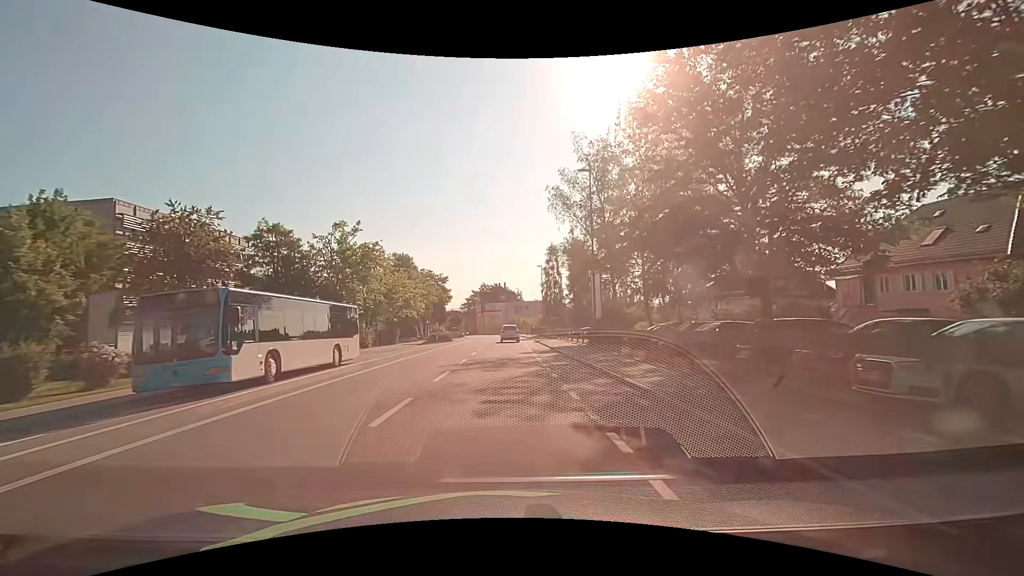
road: tertiary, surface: asphalt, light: Day
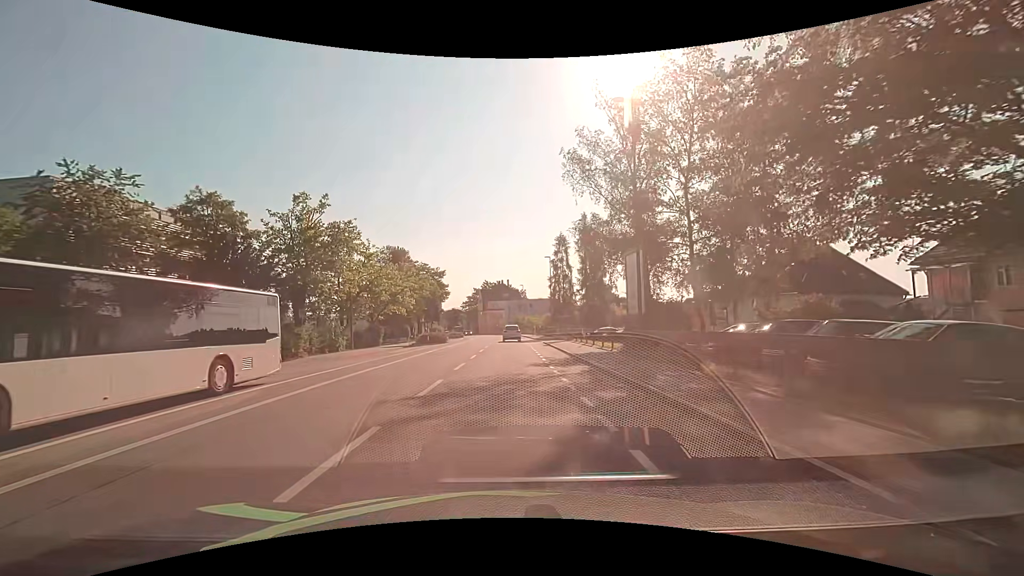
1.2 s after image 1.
(0.0, +9.0) m; 0°
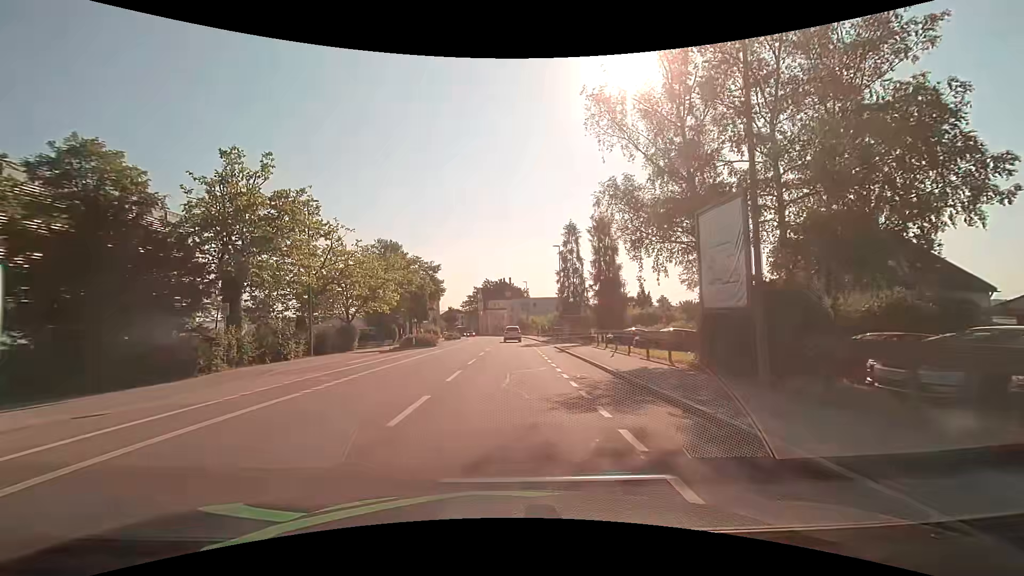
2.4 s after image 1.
(0.0, +9.0) m; 0°
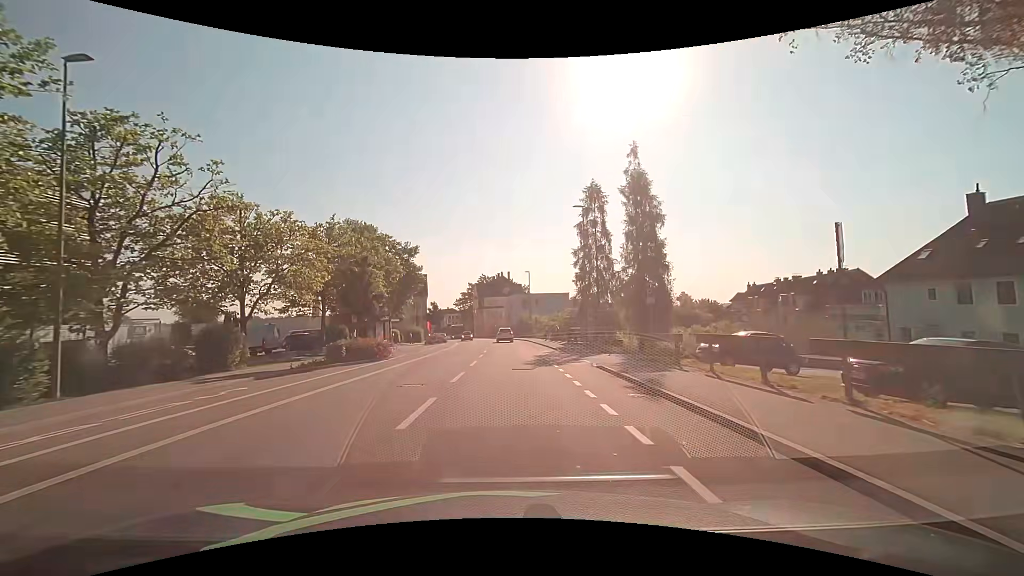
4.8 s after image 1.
(+0.1, +18.1) m; 0°
(0, +10) (0, +20) (0, +30) (0, +40) (0, +50) (-1, +60) (-1, +70) (-2, +80) (-4, +90) (-5, +100) m
